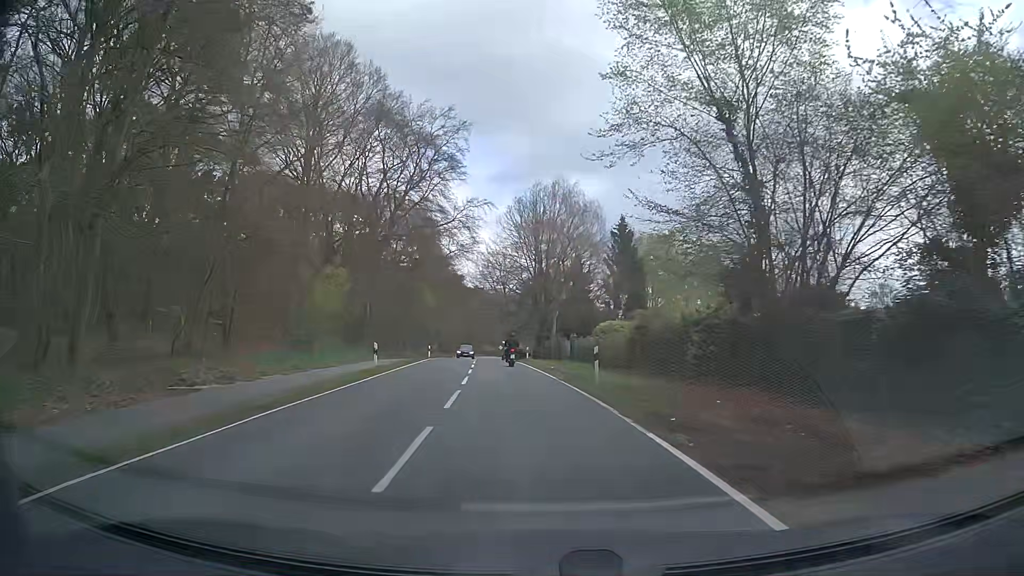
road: secondary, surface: asphalt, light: Day
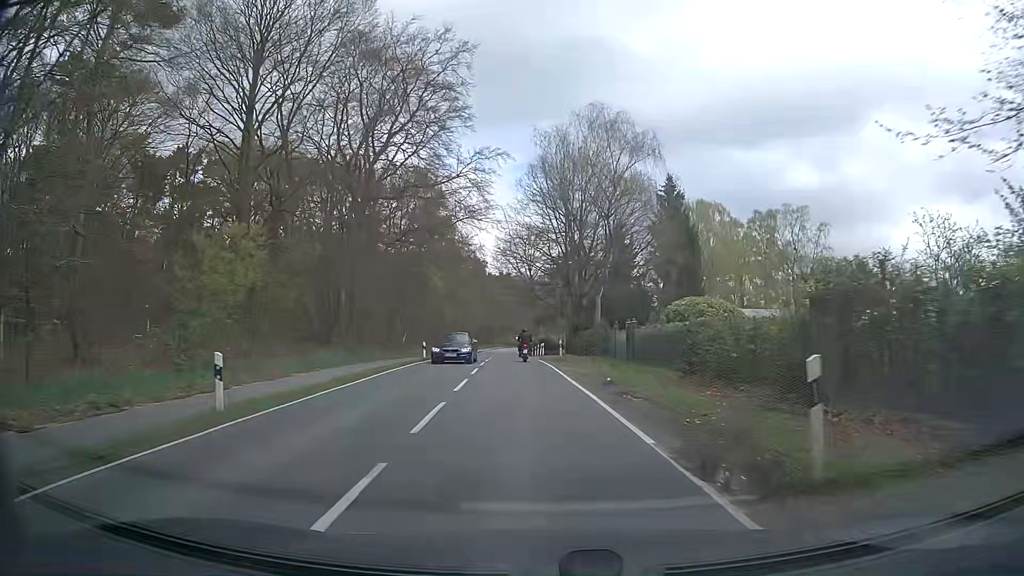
(-0.6, +15.5) m; -3°
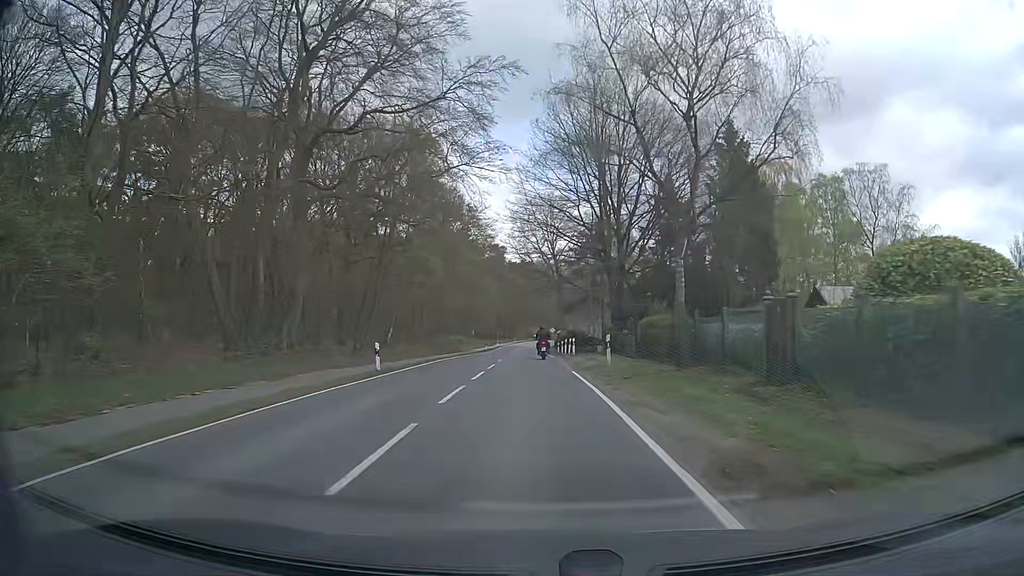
(-0.2, +16.3) m; -1°
(0, +10) (0, +20) (-1, +30) (-1, +40) (-1, +50) (-2, +60) (-2, +70) (-2, +80) (-2, +90) (-2, +100) m
